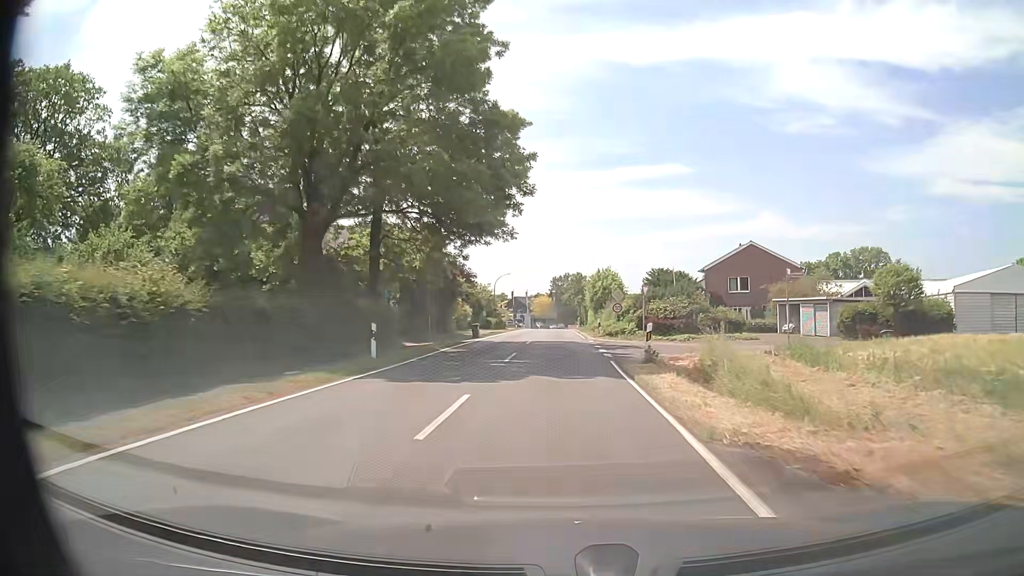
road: secondary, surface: asphalt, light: Day
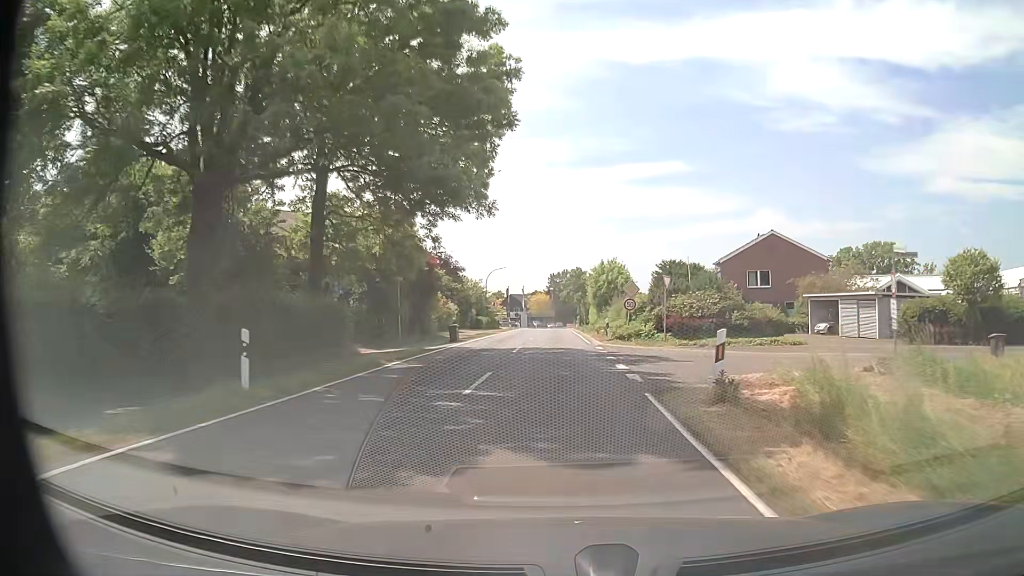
(0.0, +8.0) m; 0°
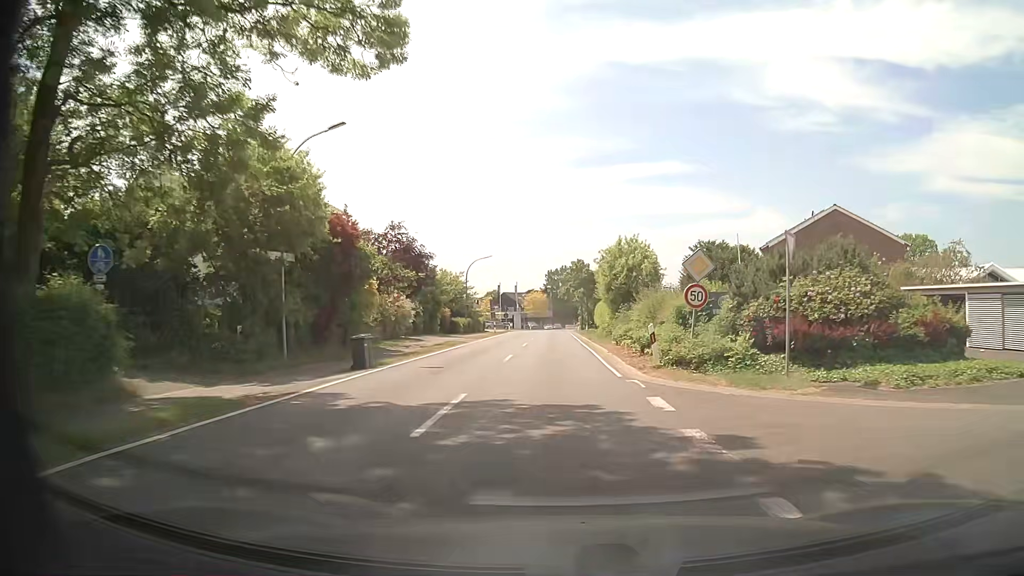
(0.0, +15.7) m; +1°
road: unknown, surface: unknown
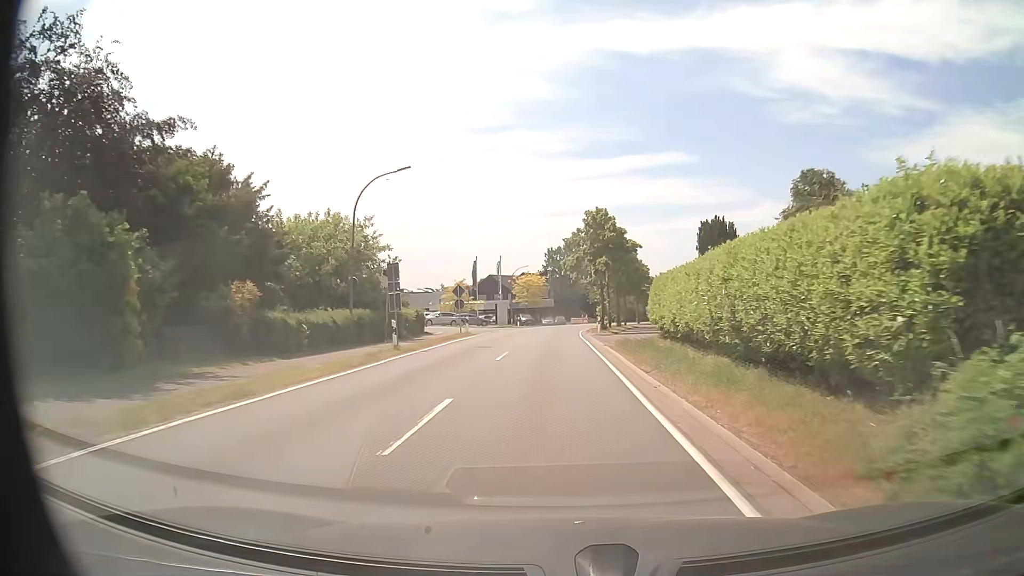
(-0.3, +36.9) m; -1°
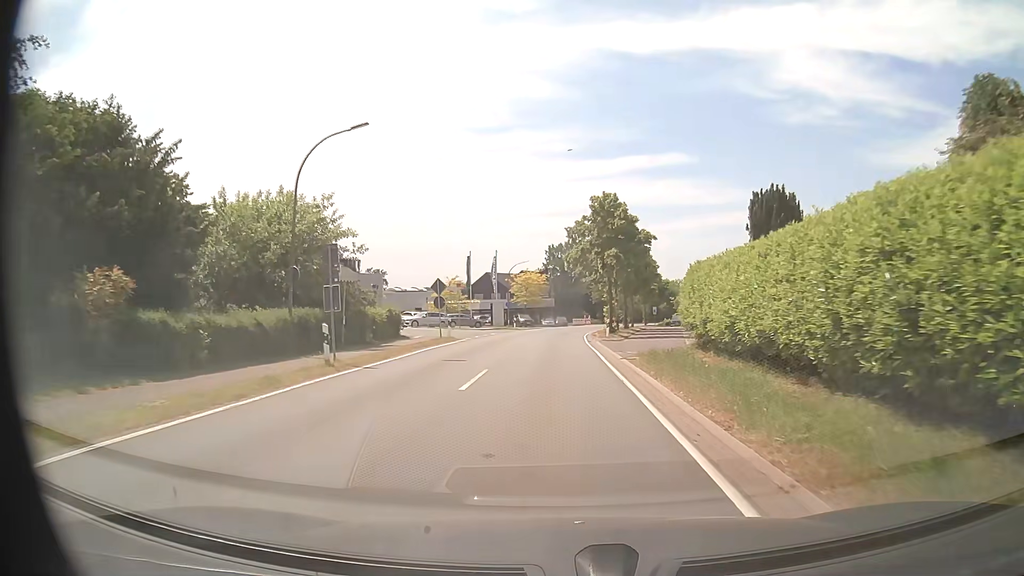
(+0.1, +6.8) m; 0°
